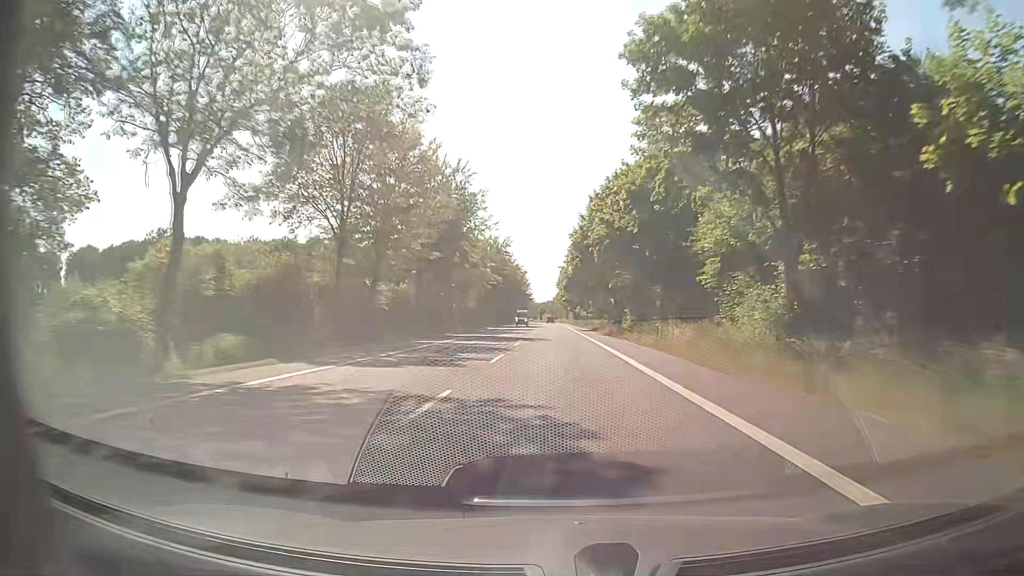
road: secondary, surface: asphalt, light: Day
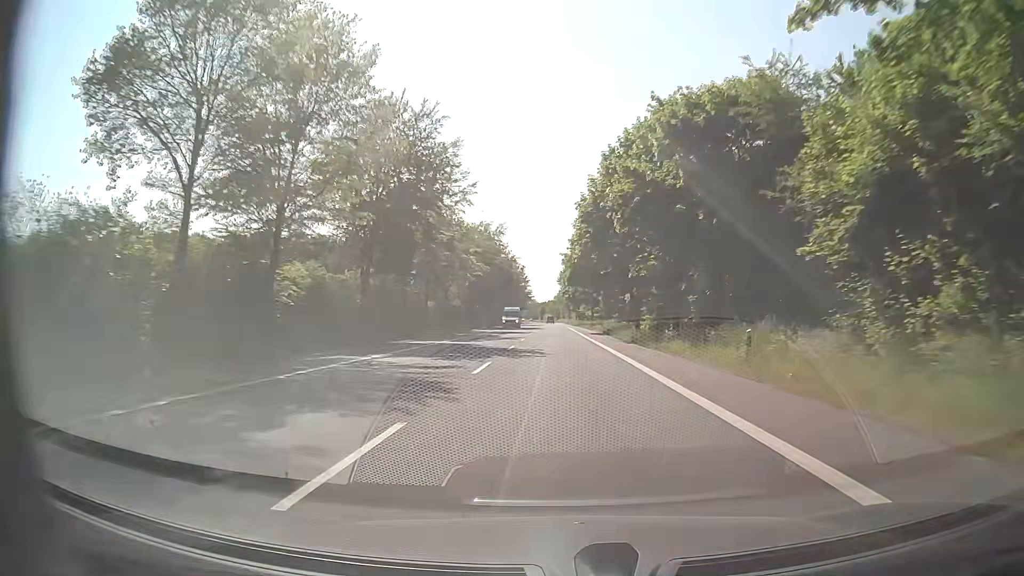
(+0.1, +15.8) m; +1°
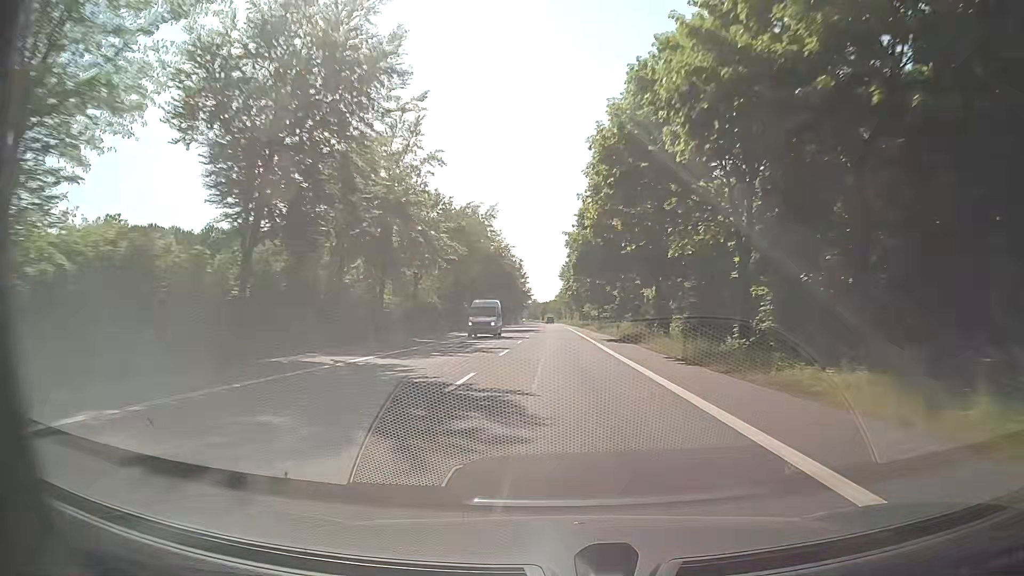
(-0.1, +15.8) m; -1°
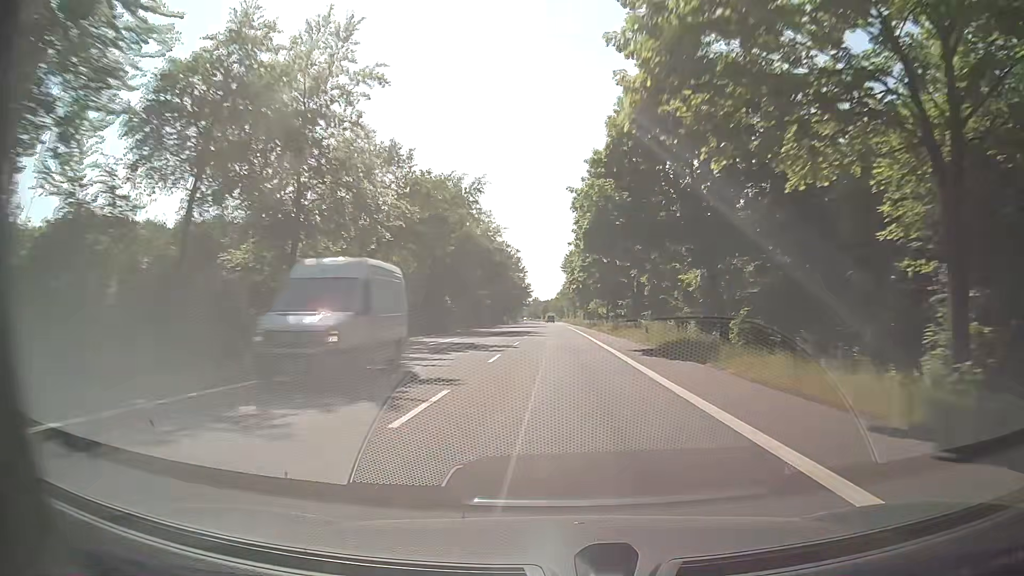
(0.0, +15.8) m; 0°
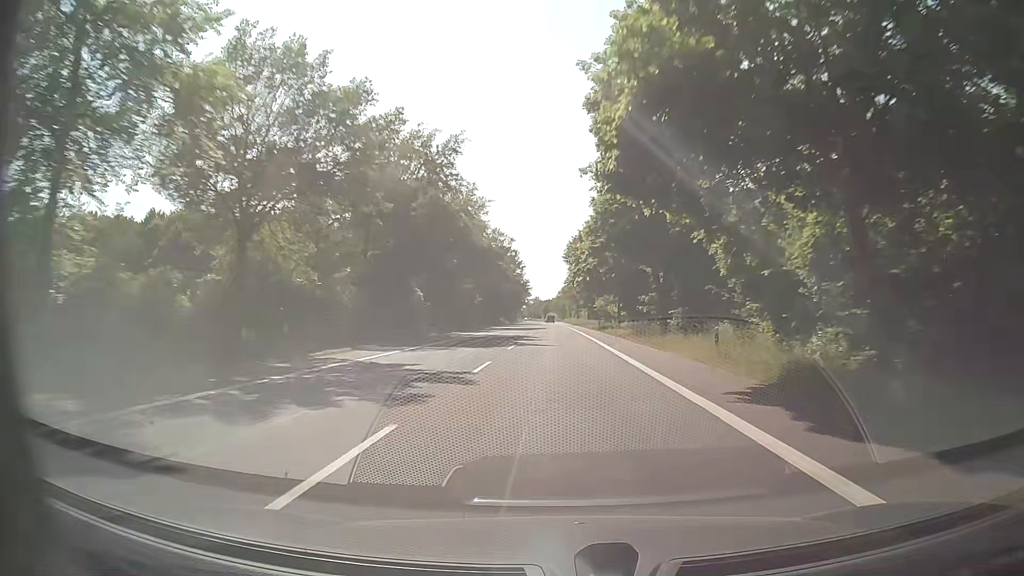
(+0.1, +15.8) m; 0°
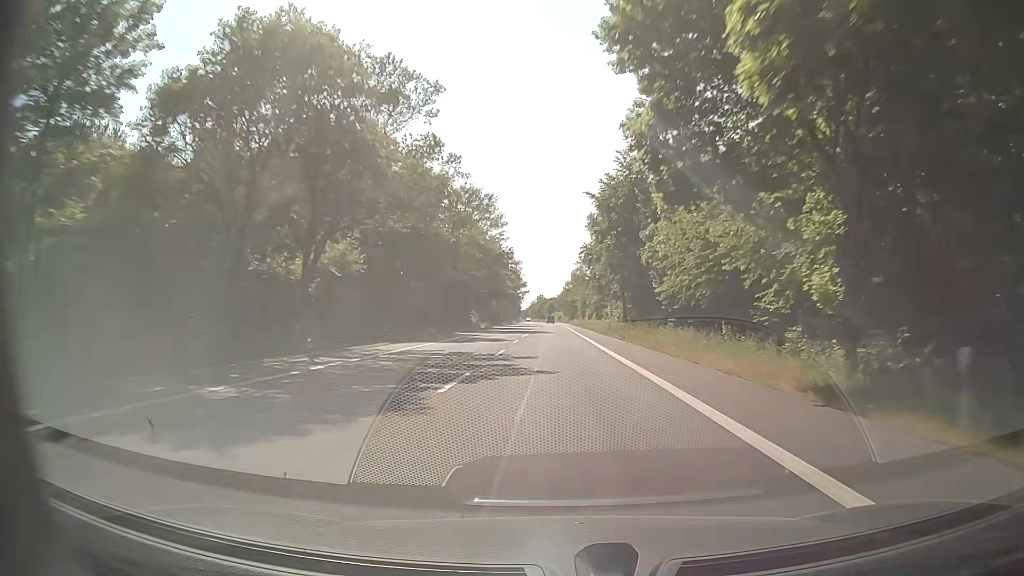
(-0.2, +63.2) m; 0°
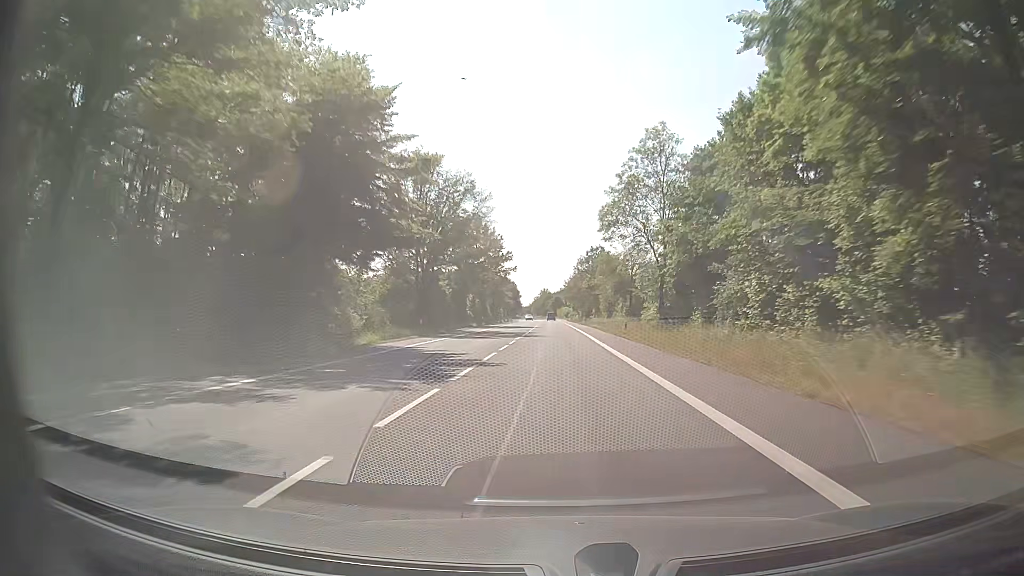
(-0.5, +63.3) m; -1°
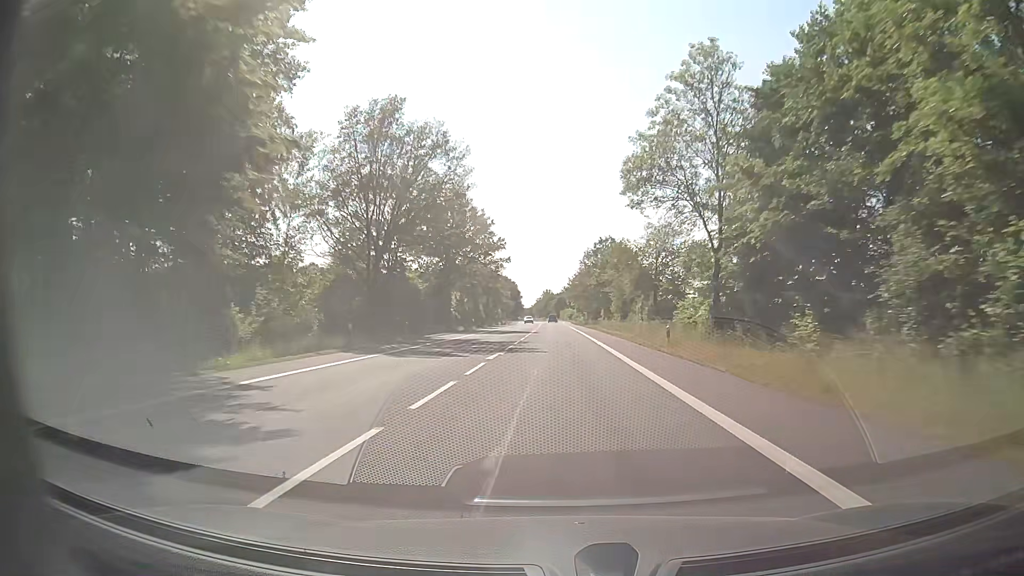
(0.0, +15.8) m; 0°
(0, +10) (0, +20) (0, +30) (0, +40) (0, +50) (0, +60) (0, +70) (0, +80) (0, +90) (0, +100) m
